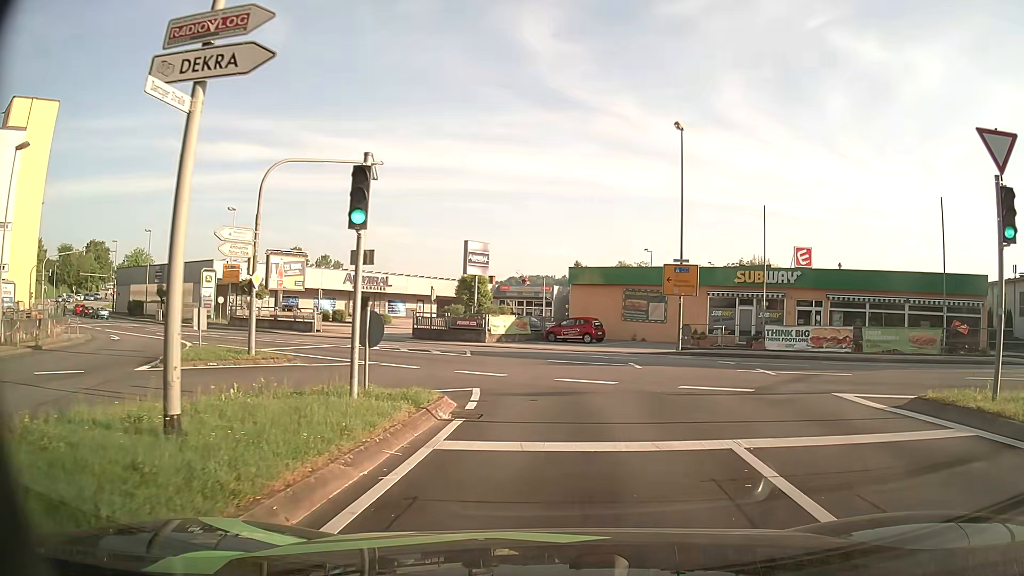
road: tertiary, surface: asphalt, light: Day
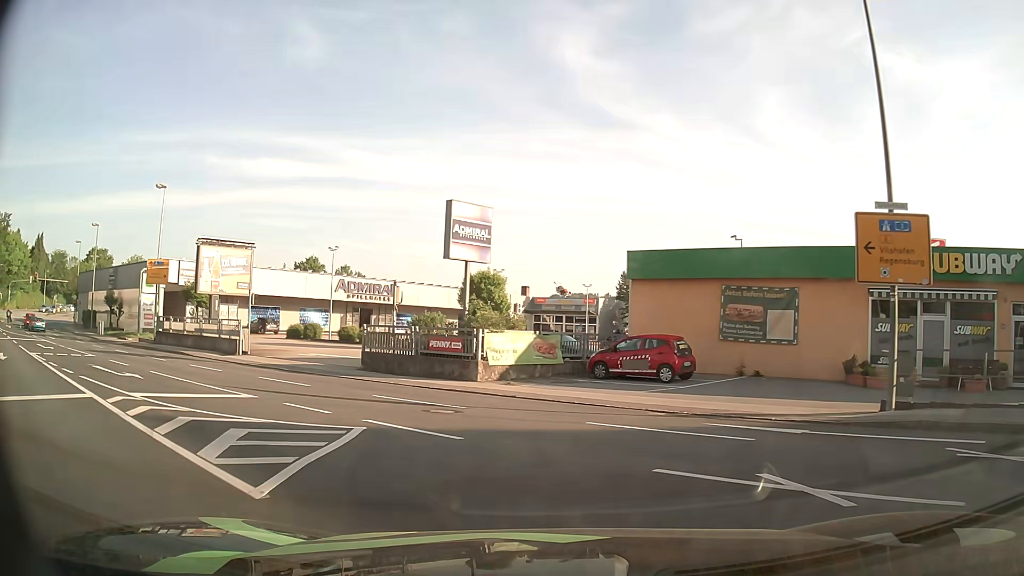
(+0.3, +17.8) m; -2°
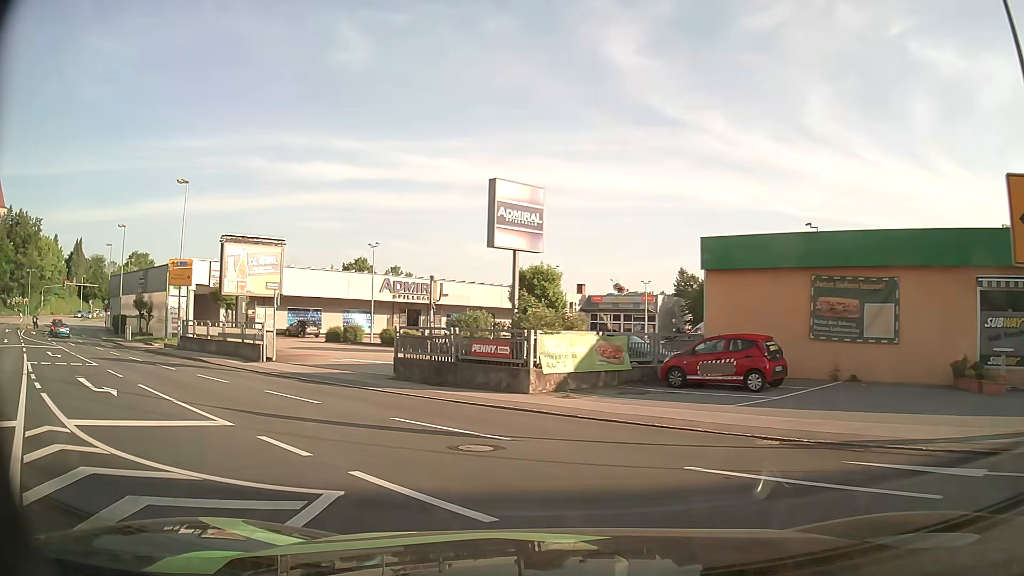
(-0.1, +3.6) m; -5°
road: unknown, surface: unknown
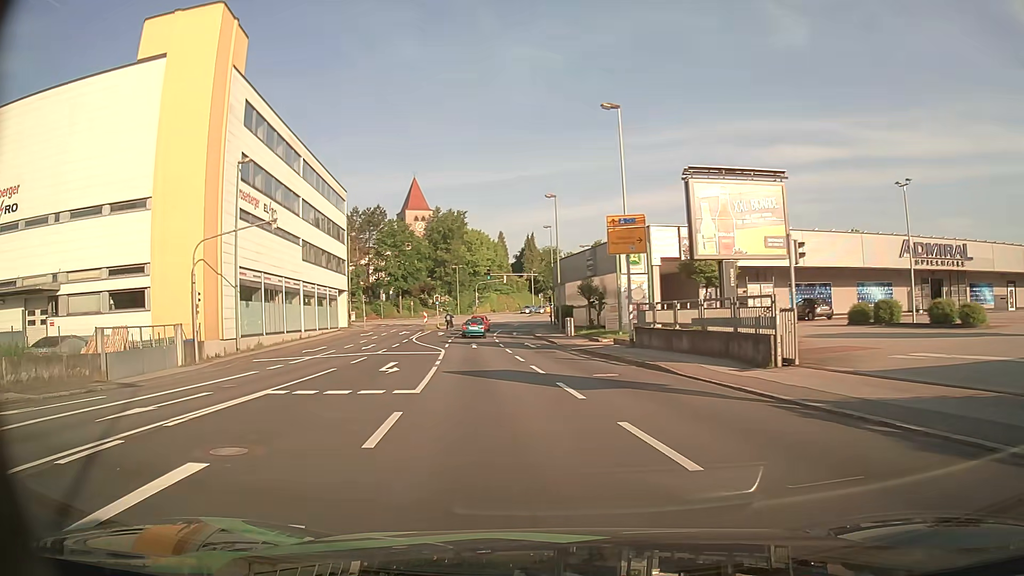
(-5.2, +13.0) m; -42°
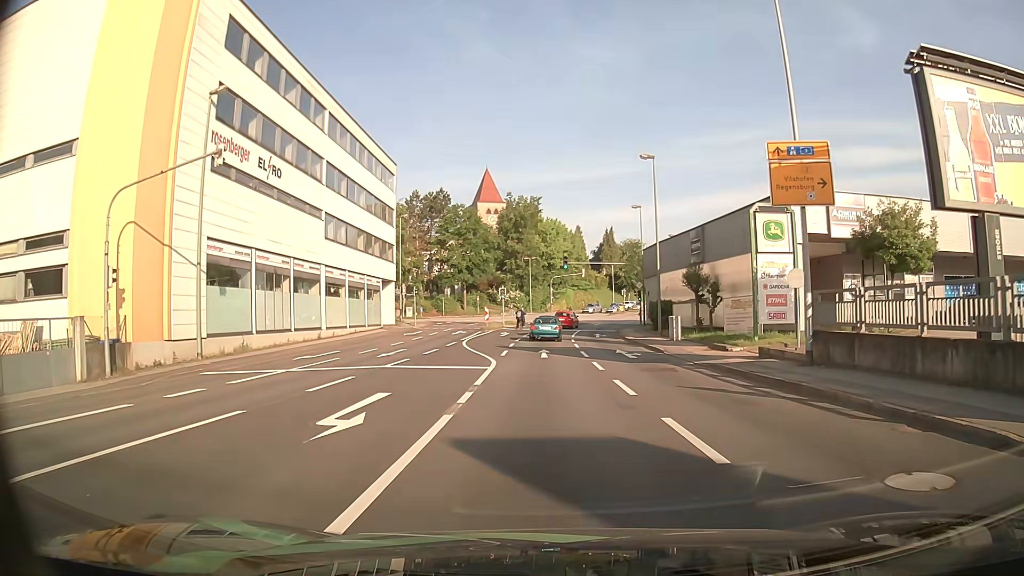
(-0.9, +11.7) m; -6°
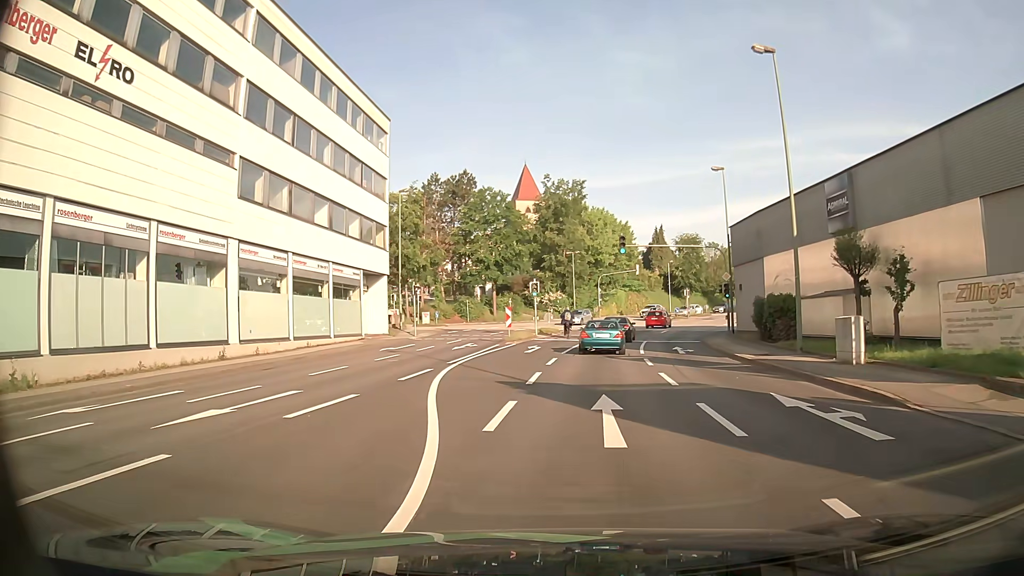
(-0.2, +16.5) m; -4°
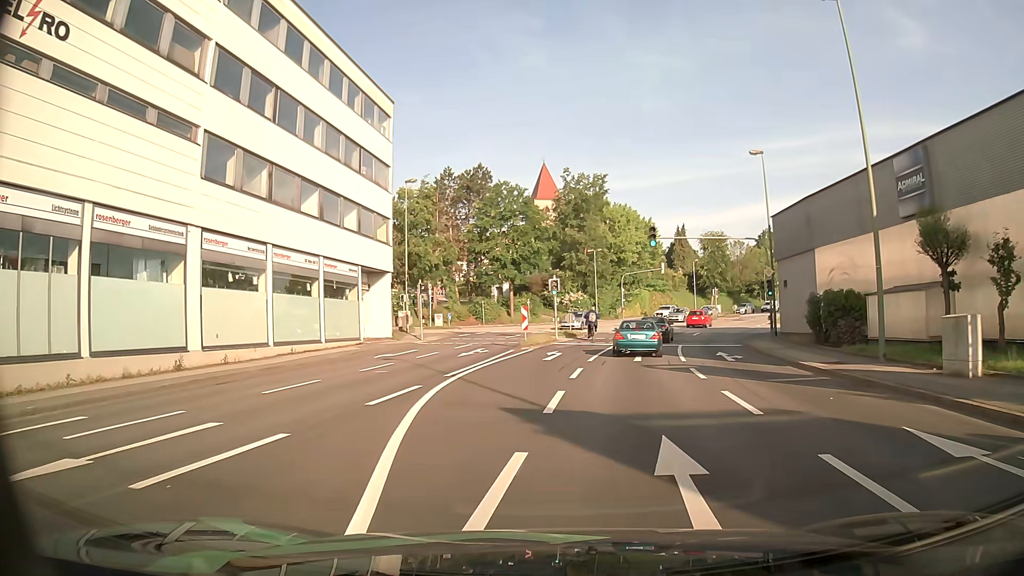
(0.0, +4.4) m; -1°
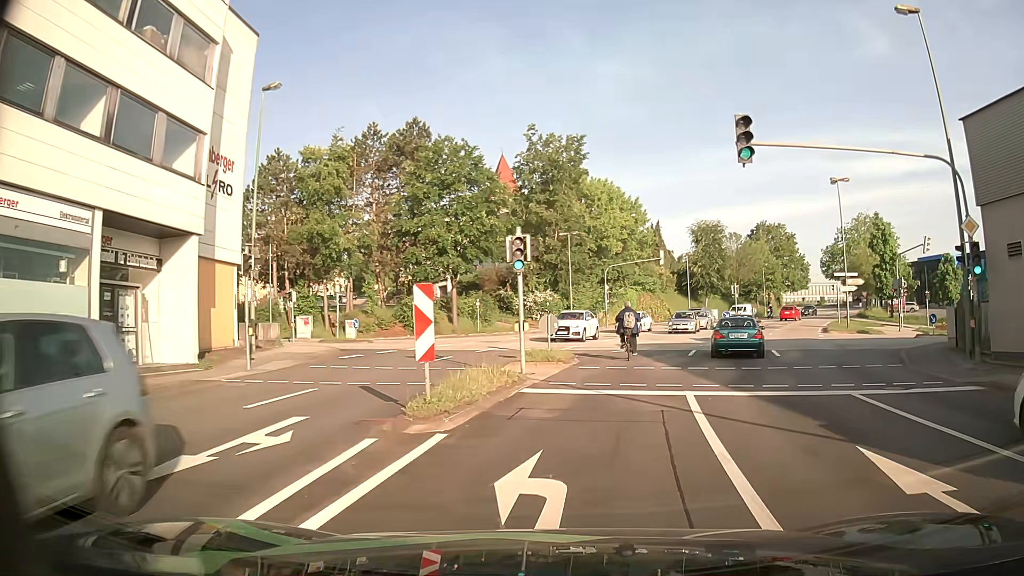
(-0.4, +20.3) m; +3°
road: tertiary_link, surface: asphalt
